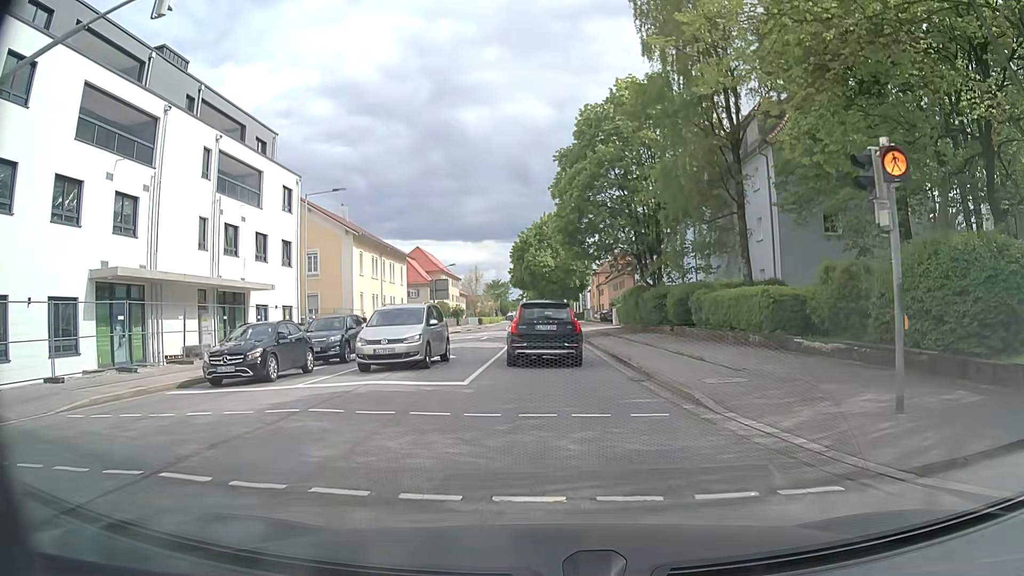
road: secondary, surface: asphalt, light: Day
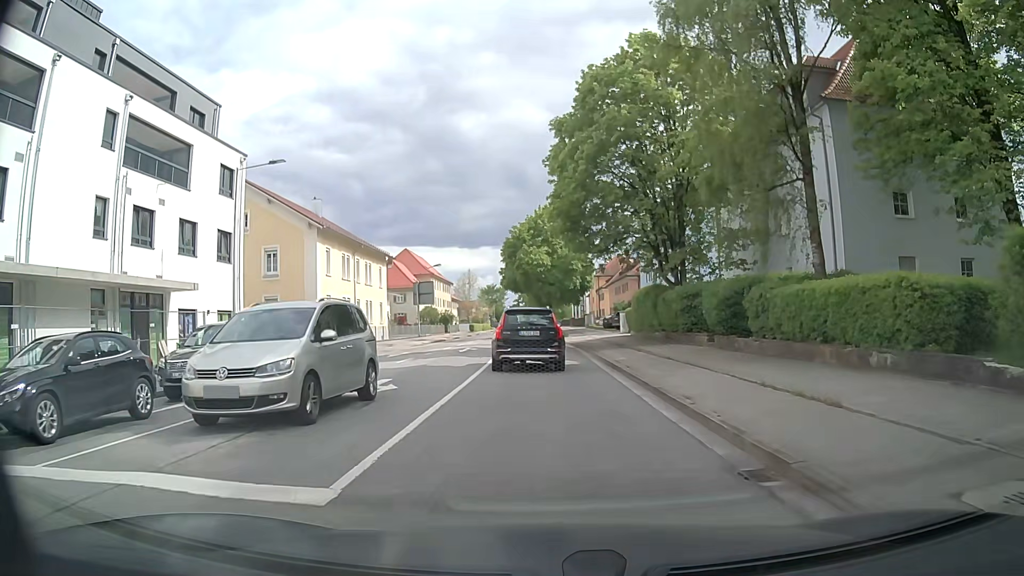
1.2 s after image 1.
(0.0, +8.5) m; 0°
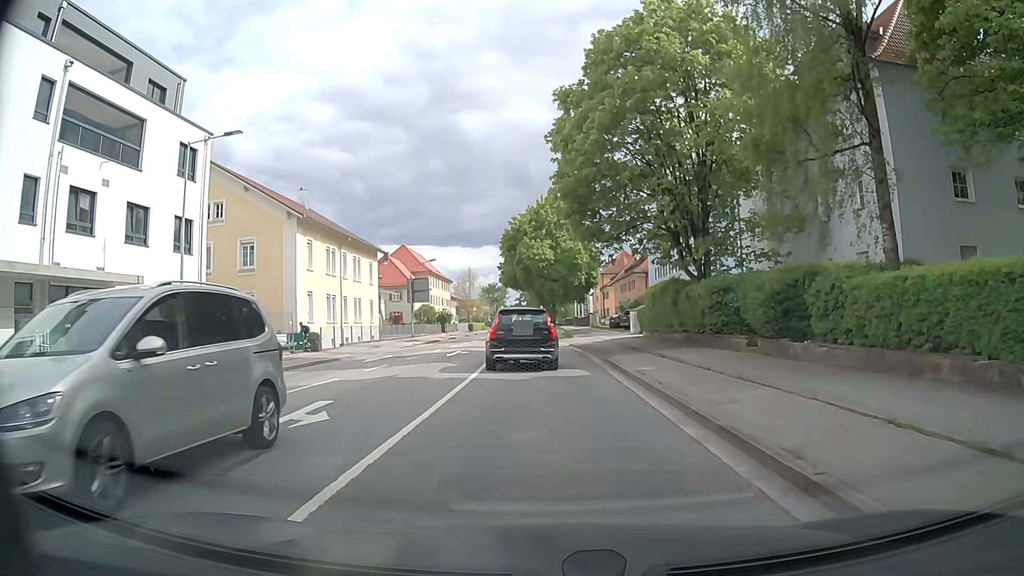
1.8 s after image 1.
(0.0, +4.7) m; 0°
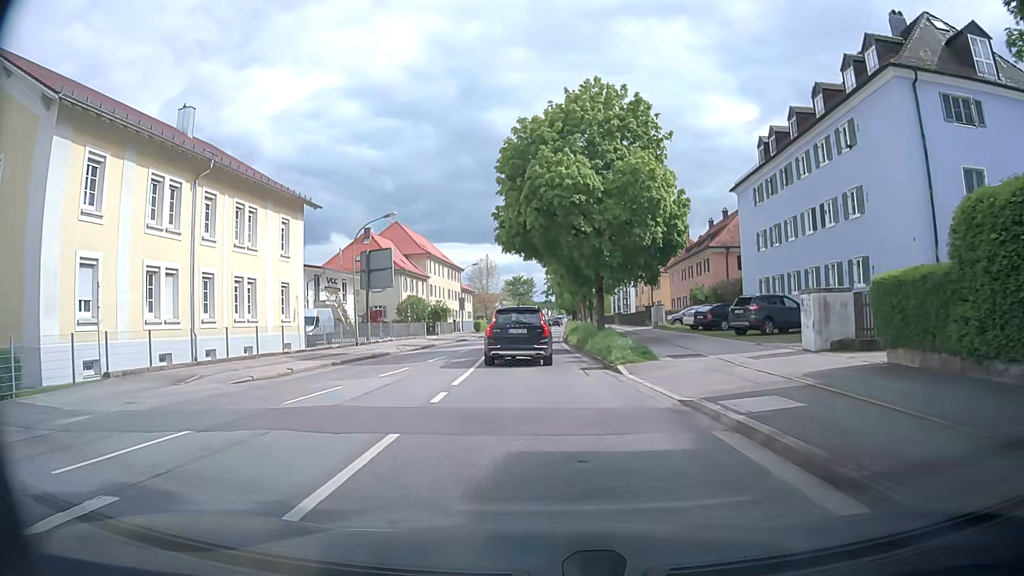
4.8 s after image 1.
(-0.2, +27.2) m; -2°
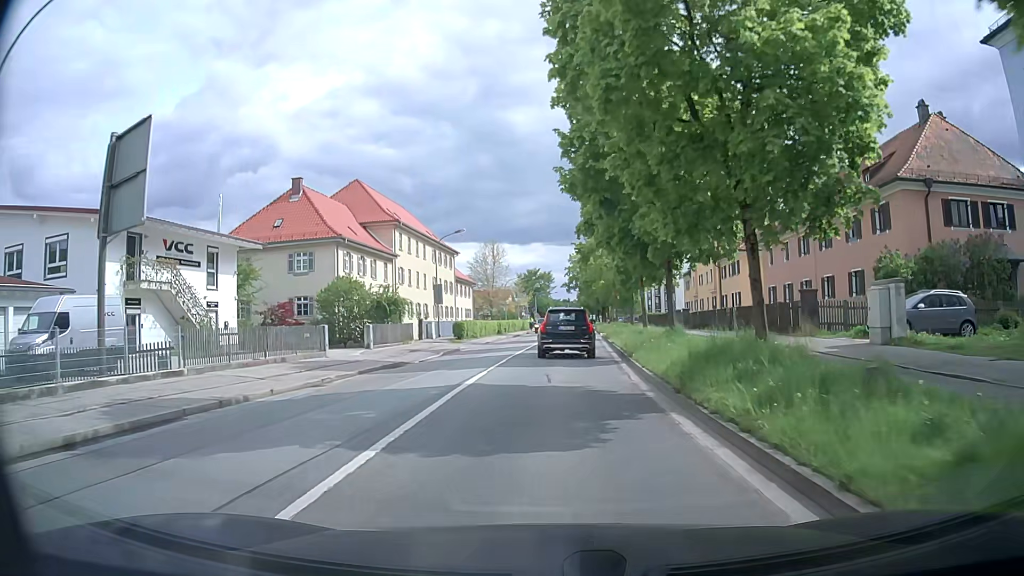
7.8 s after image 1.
(-0.7, +30.1) m; -1°
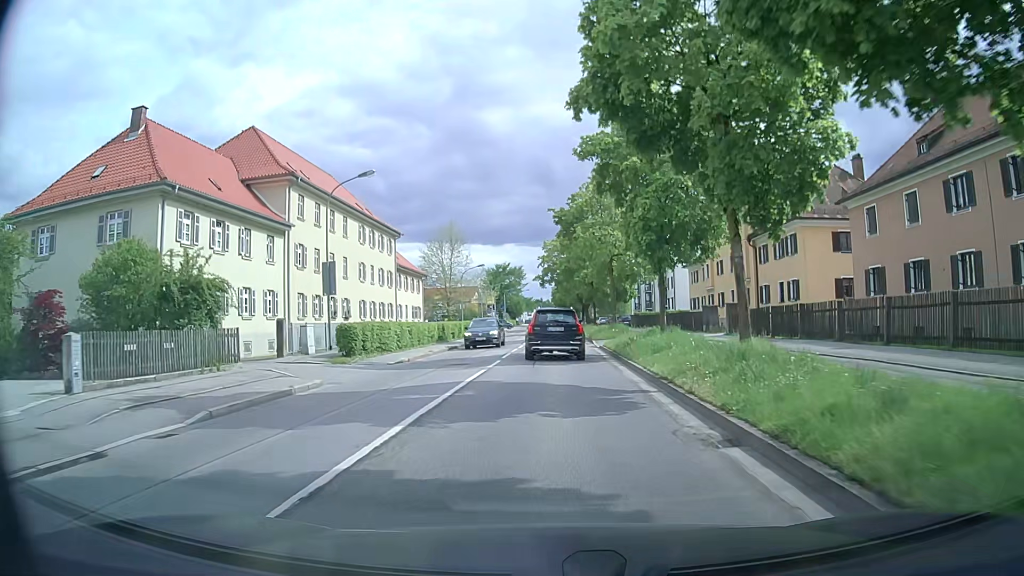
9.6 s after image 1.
(+0.1, +20.2) m; +2°
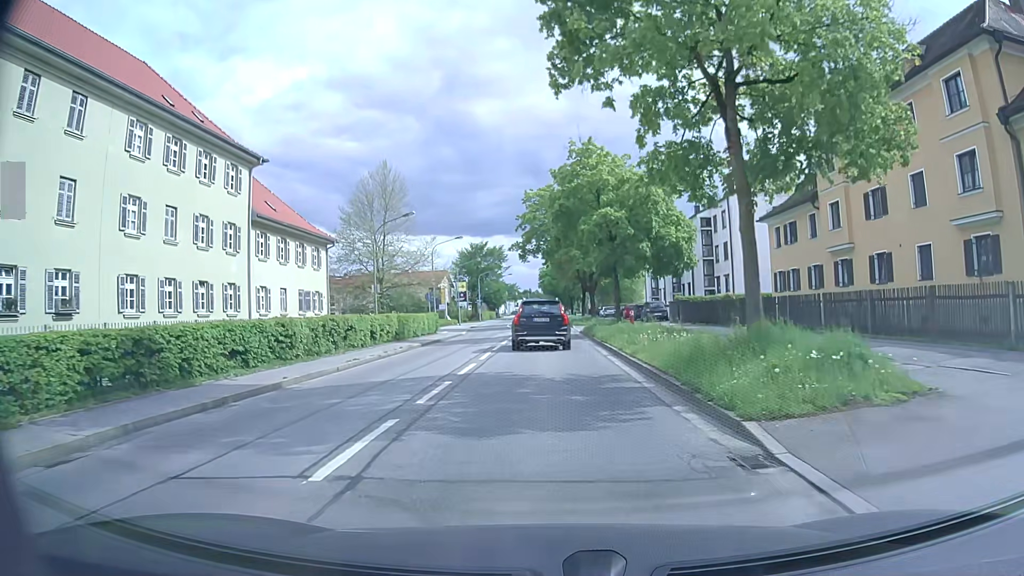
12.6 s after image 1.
(+0.4, +32.1) m; 0°
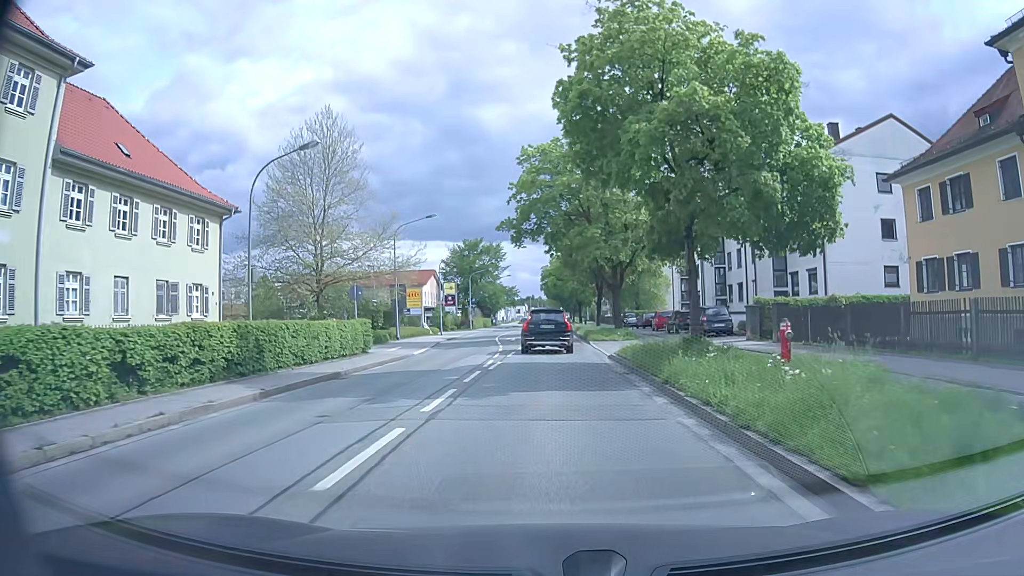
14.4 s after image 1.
(0.0, +18.2) m; 0°
(0, +10) (0, +20) (0, +30) (0, +40) (+1, +50) (+1, +60) (+1, +70) (+1, +80) (+1, +90) (+1, +100) m
